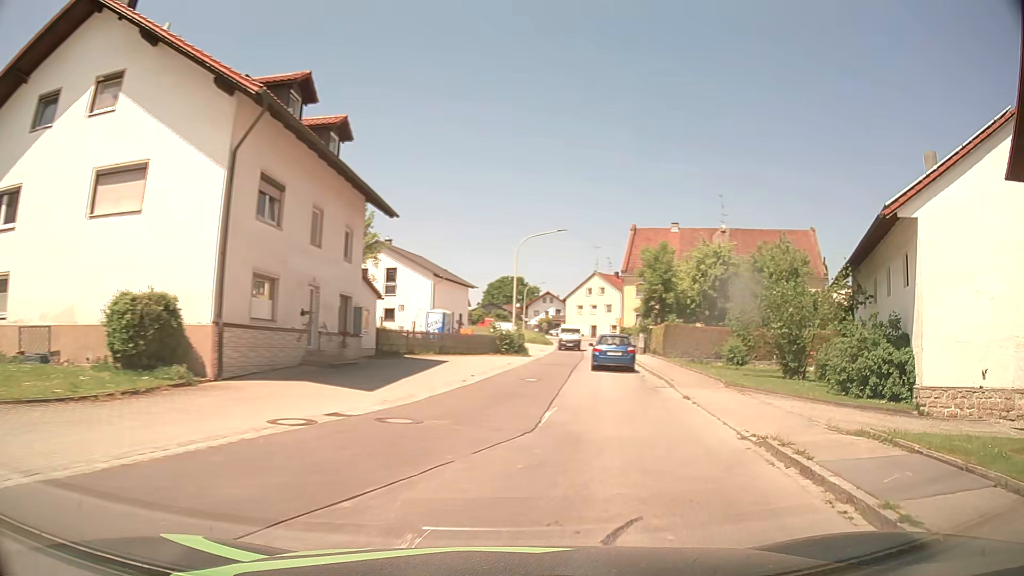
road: tertiary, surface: asphalt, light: Day
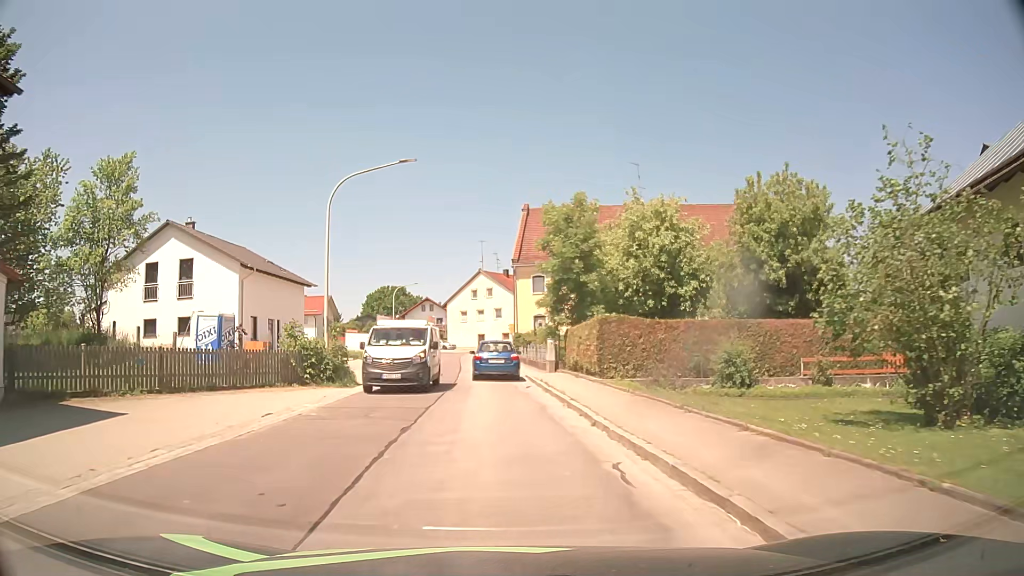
(+2.9, +17.7) m; +11°
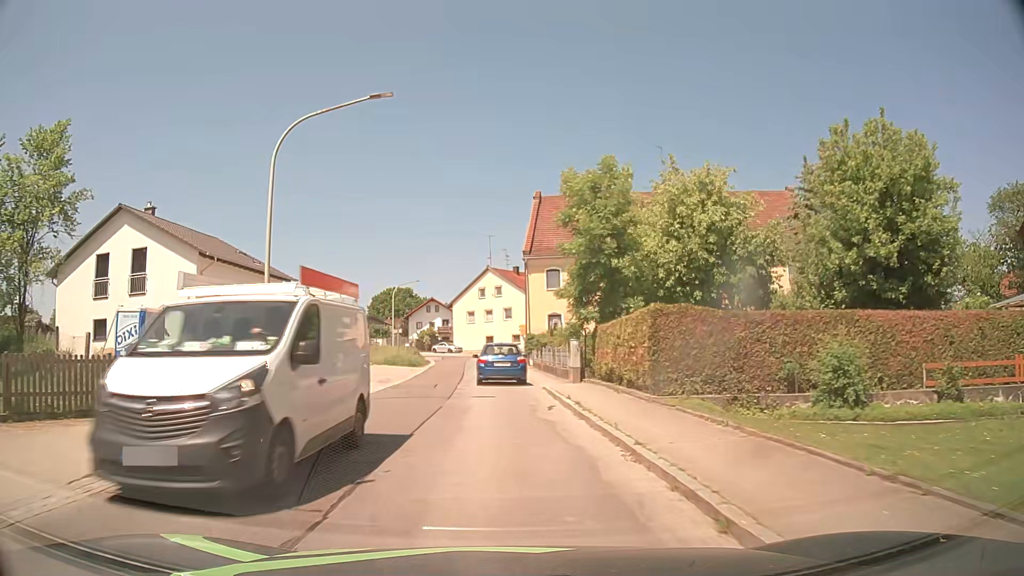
(-0.1, +6.6) m; -1°
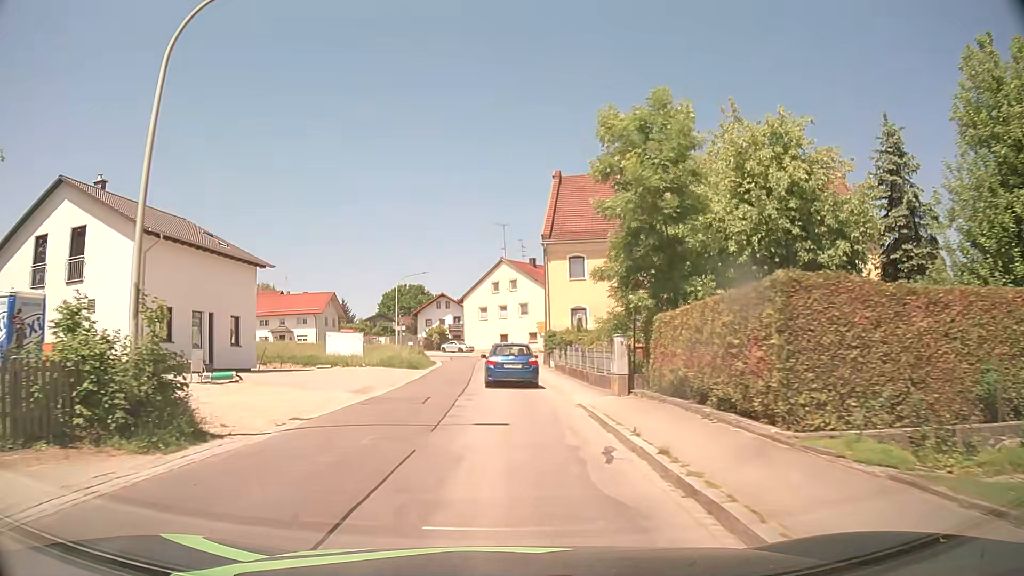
(0.0, +6.7) m; -1°
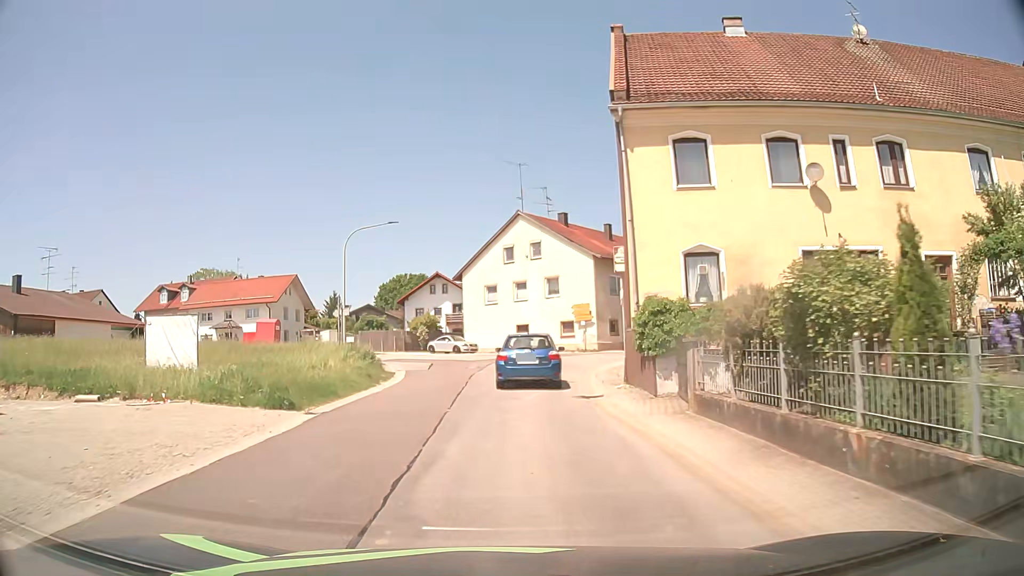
(-0.6, +24.5) m; -1°
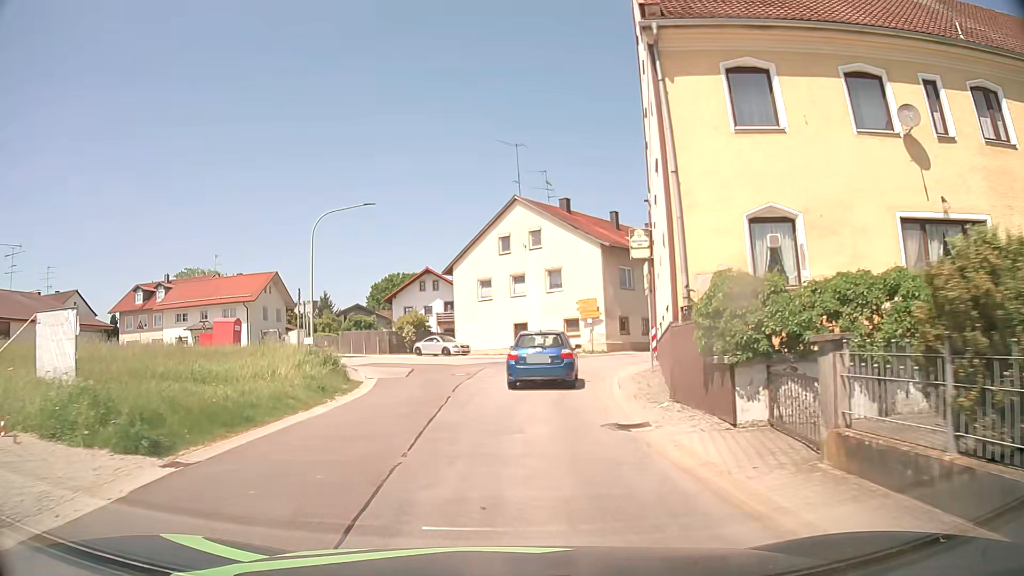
(0.0, +5.5) m; 0°
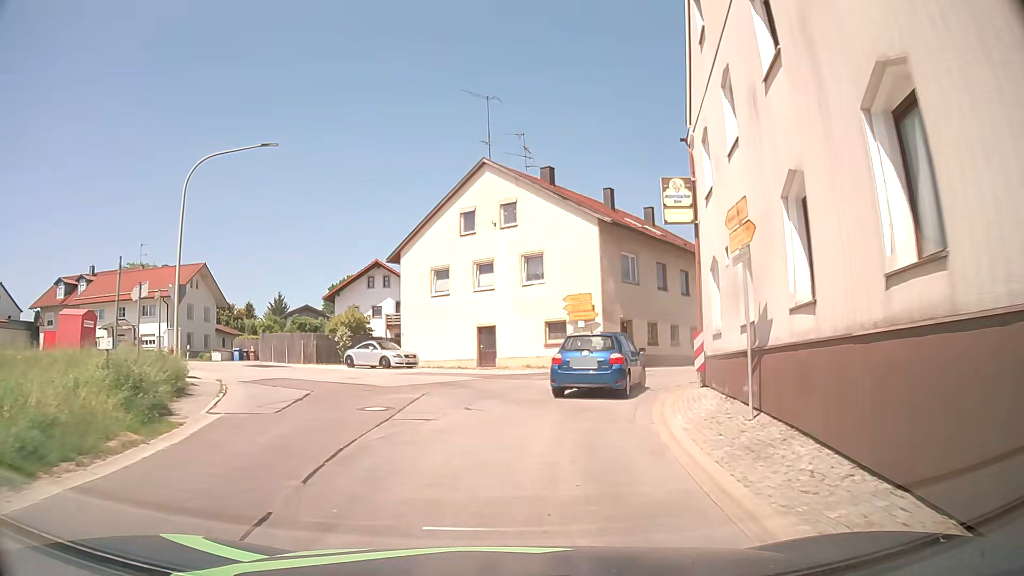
(+0.2, +10.7) m; +2°
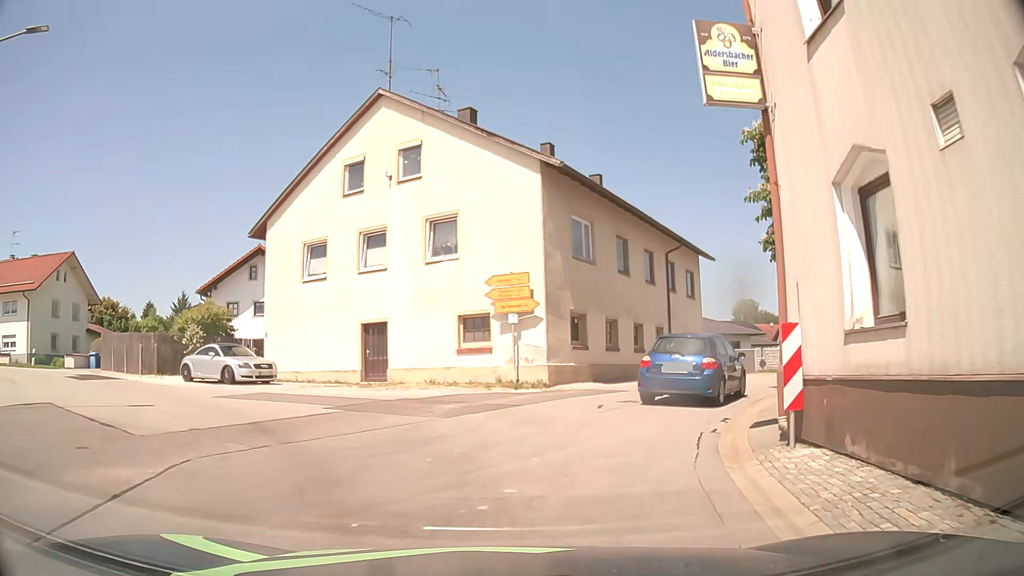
(+0.4, +9.6) m; +8°
(+1, +10) (+5, +19) (+10, +27) (+16, +35) (+22, +44) (+28, +52) (+34, +60) (+39, +69) (+43, +78) (+45, +87) m
